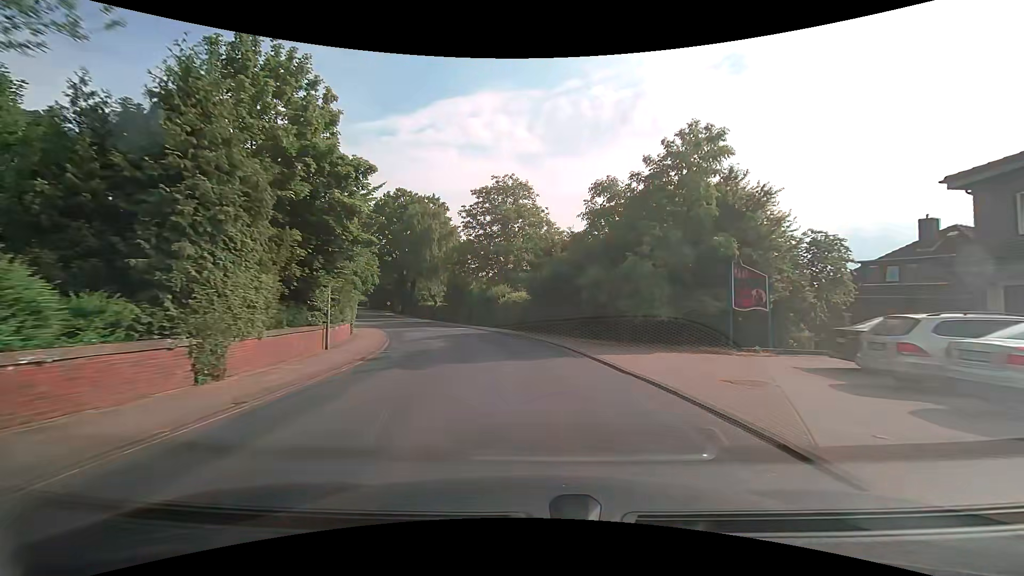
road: secondary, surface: asphalt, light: Day
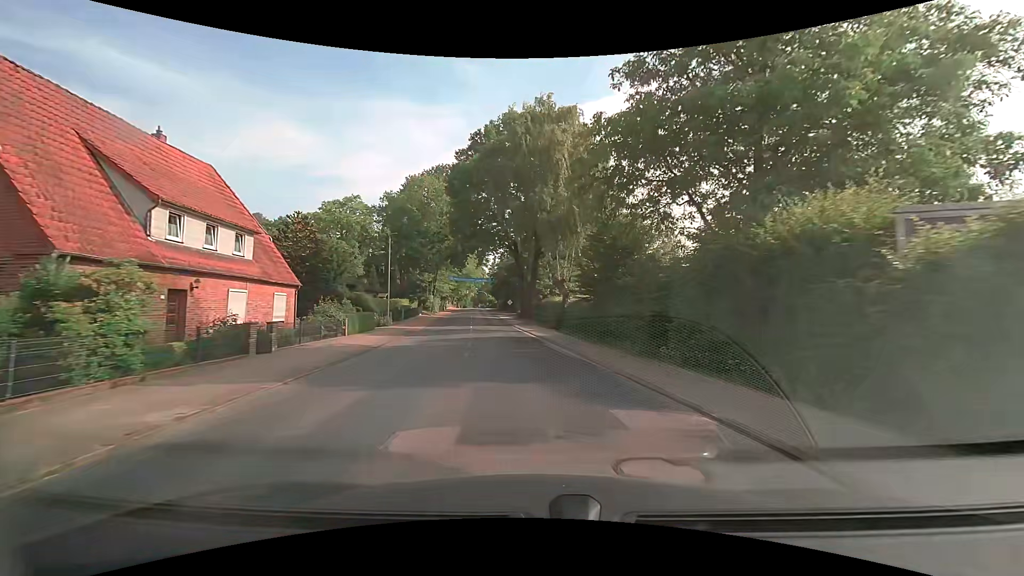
(-5.3, +35.8) m; -17°
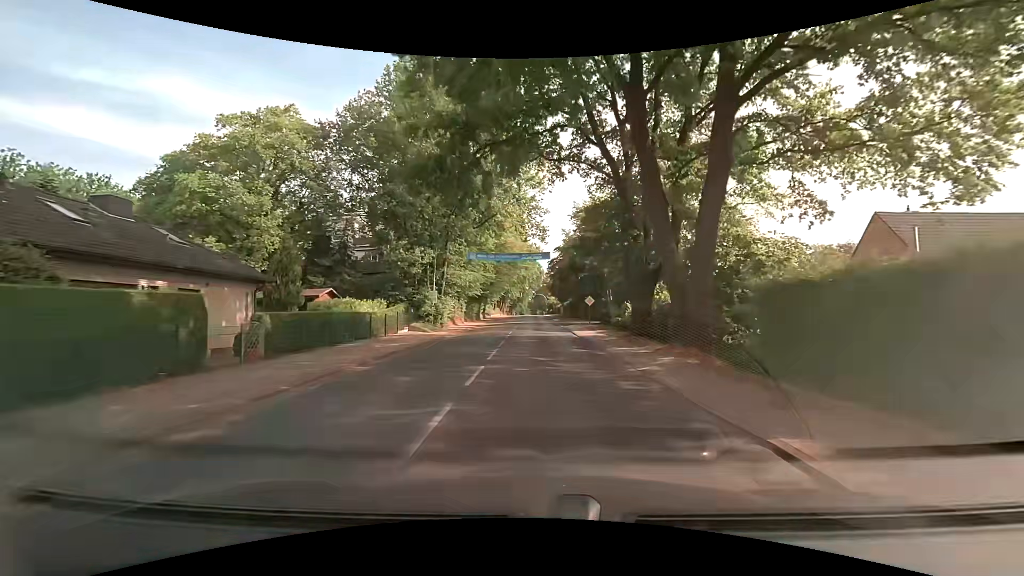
(-3.1, +36.6) m; -7°
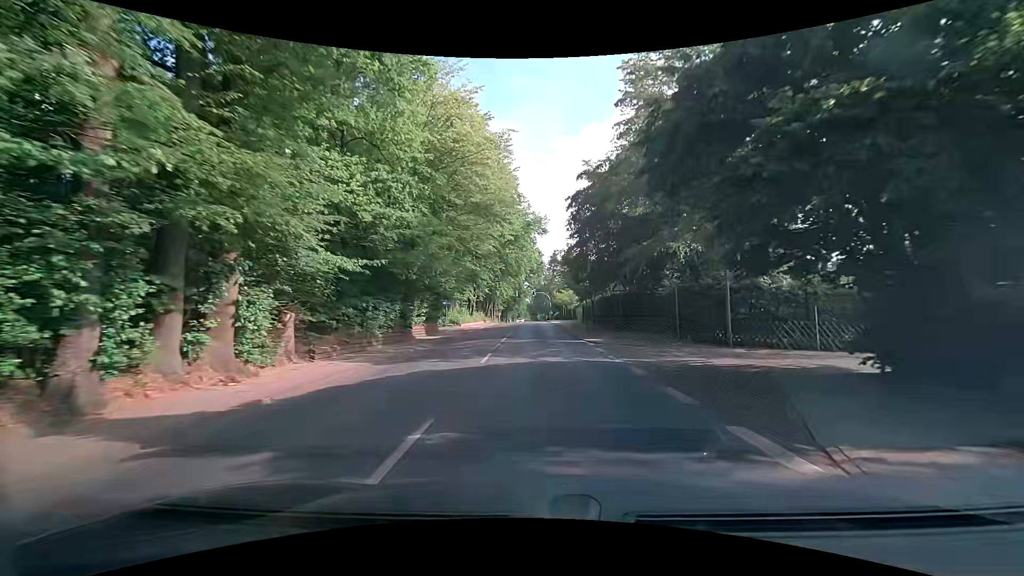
(-0.2, +37.1) m; 0°
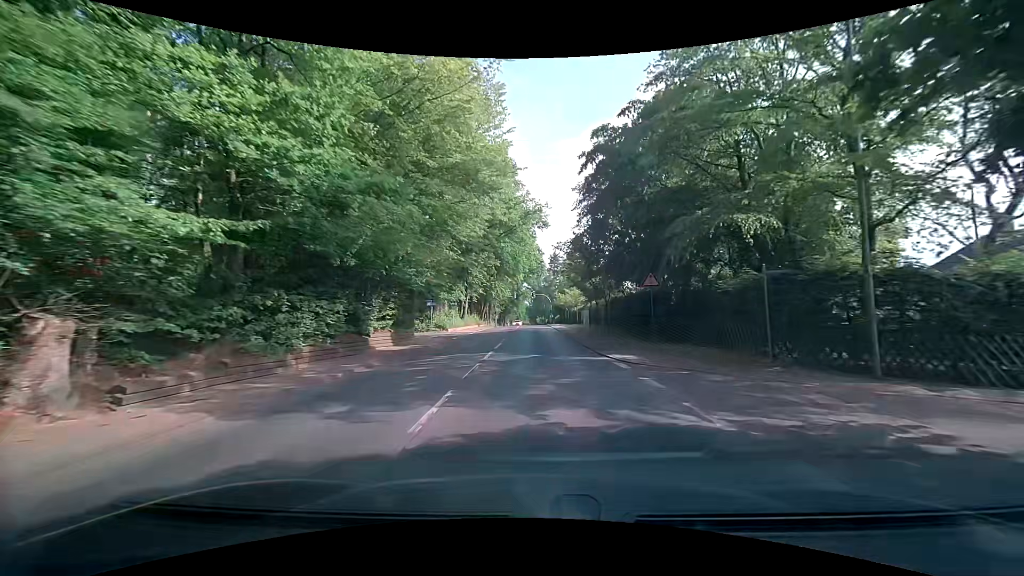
(0.0, +7.5) m; 0°
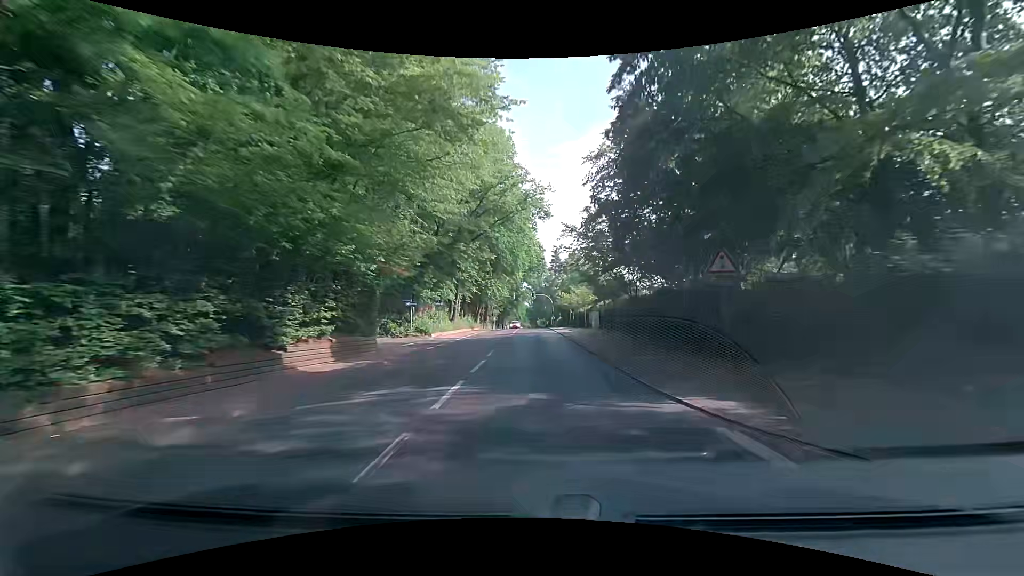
(+0.1, +7.5) m; +1°
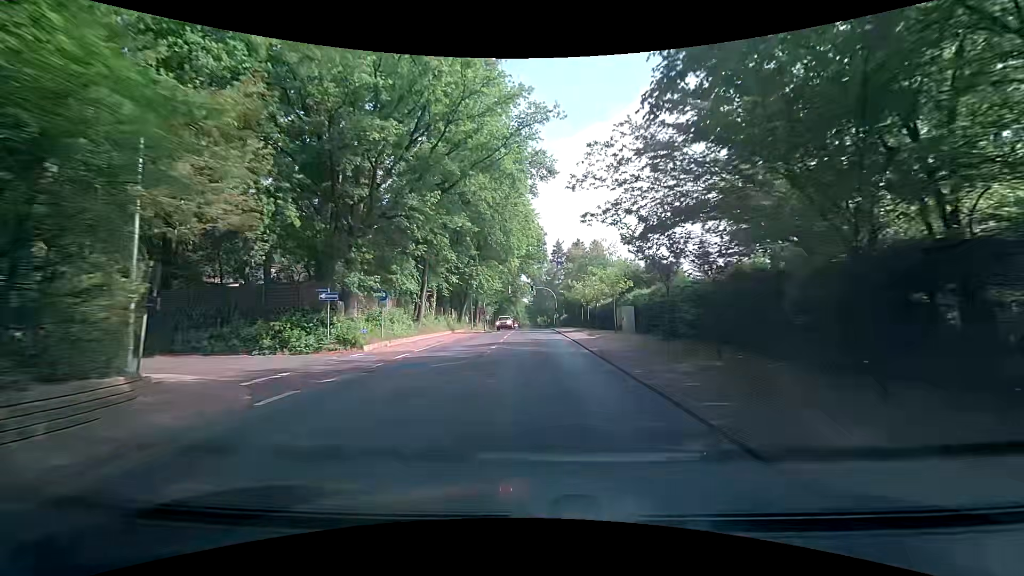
(-0.1, +15.2) m; 0°
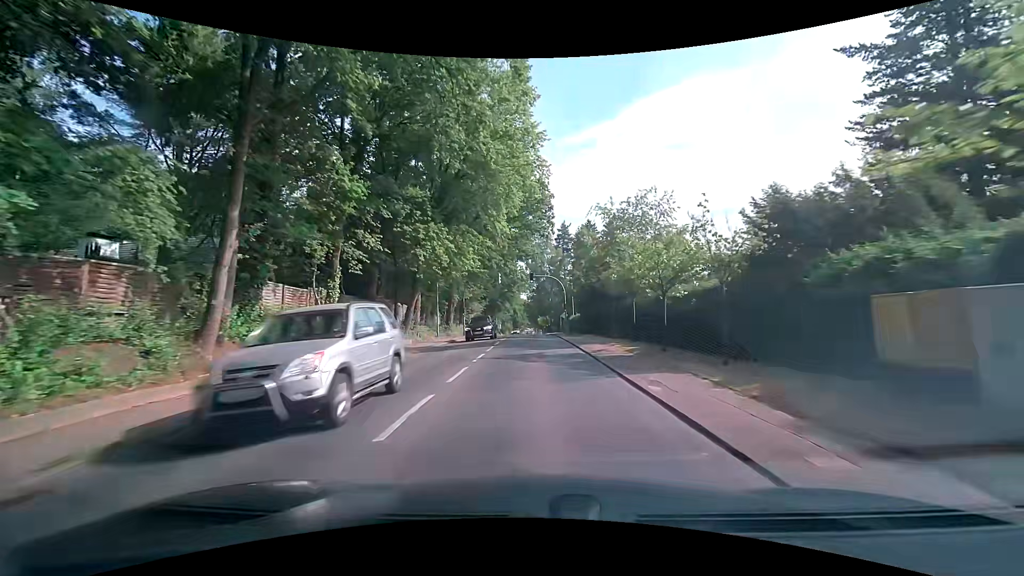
(-0.1, +23.2) m; 0°
(0, +10) (0, +20) (0, +30) (0, +40) (0, +50) (0, +60) (-1, +70) (-1, +80) (-1, +90) (-1, +100) m
